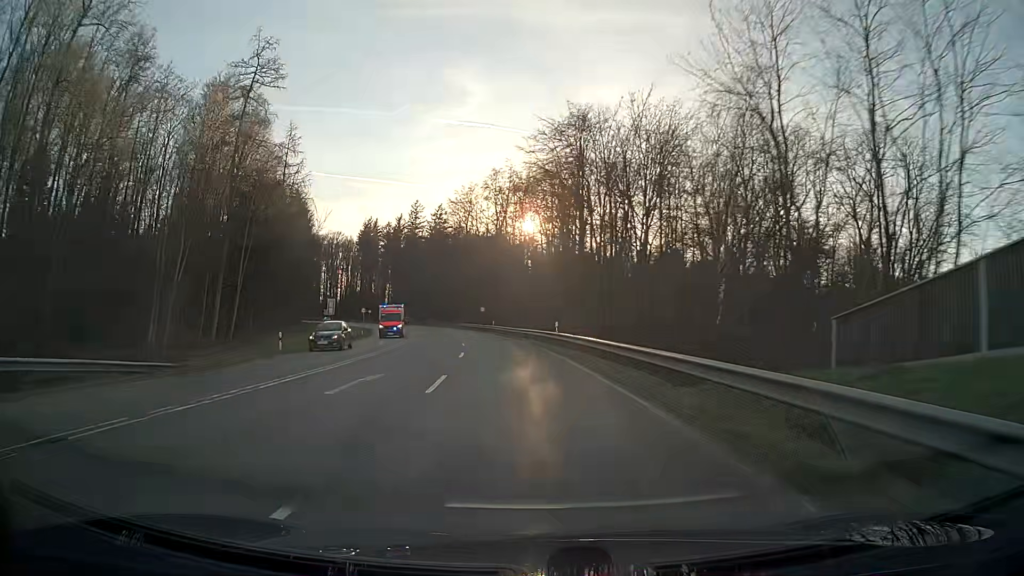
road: secondary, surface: asphalt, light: Day
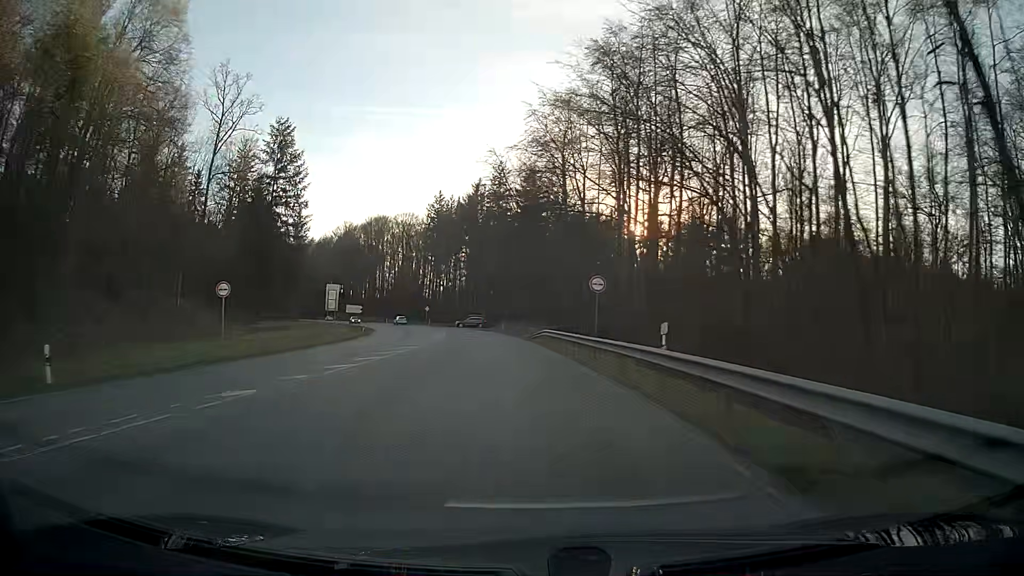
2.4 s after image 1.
(-4.1, +56.1) m; -9°
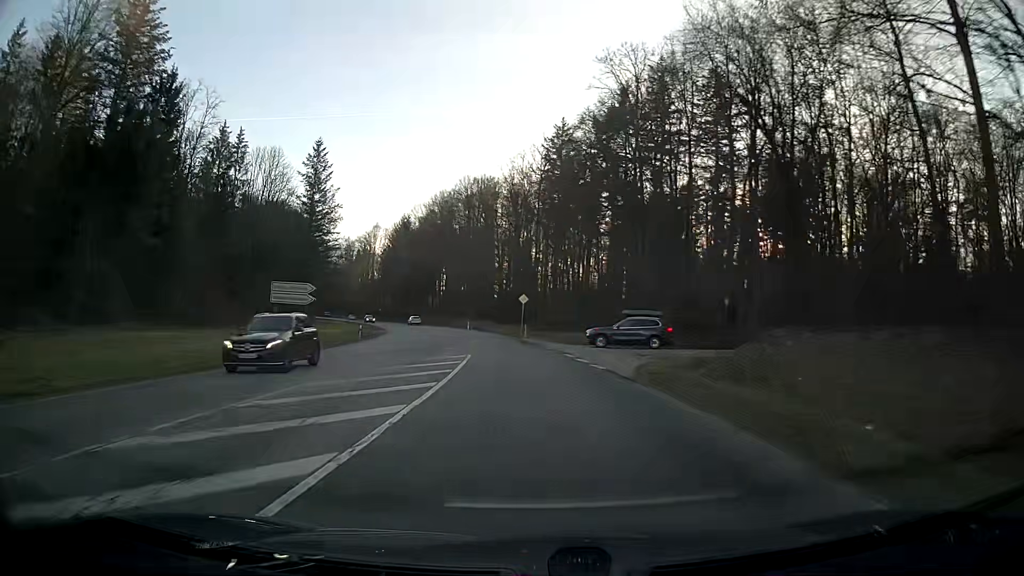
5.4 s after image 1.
(-7.7, +68.4) m; -12°
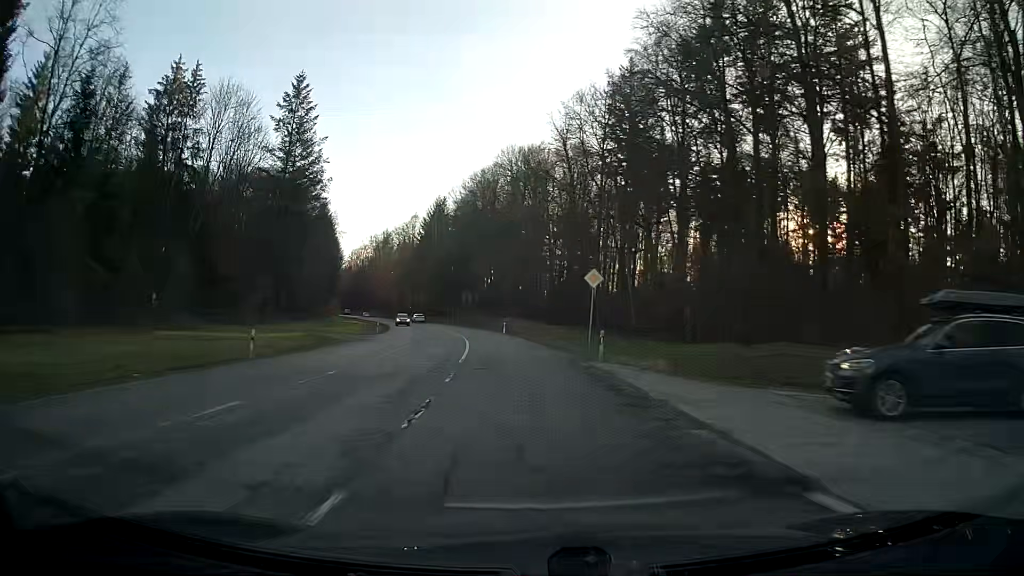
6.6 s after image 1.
(-1.1, +27.3) m; -4°
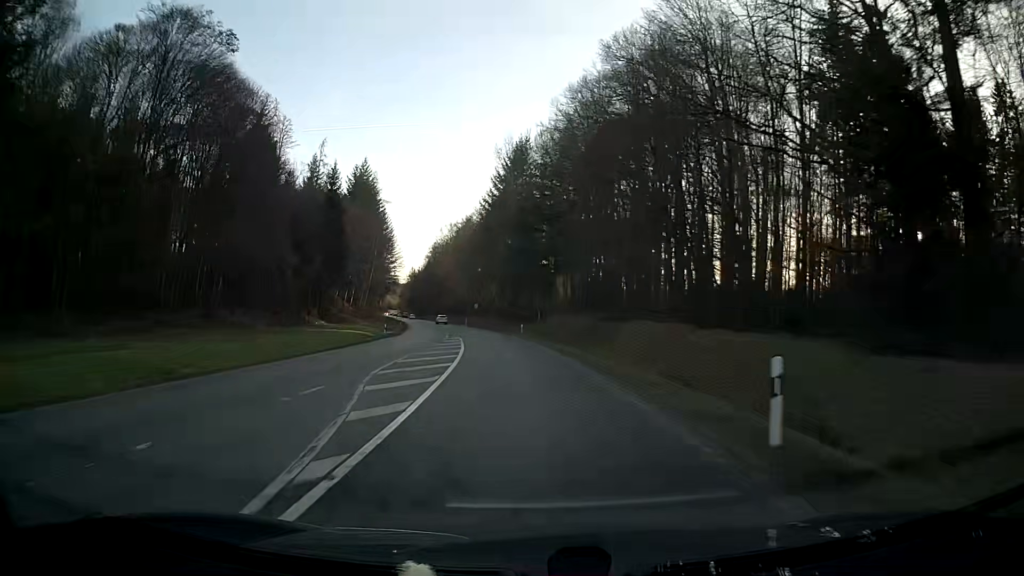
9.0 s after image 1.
(-4.3, +54.9) m; -9°
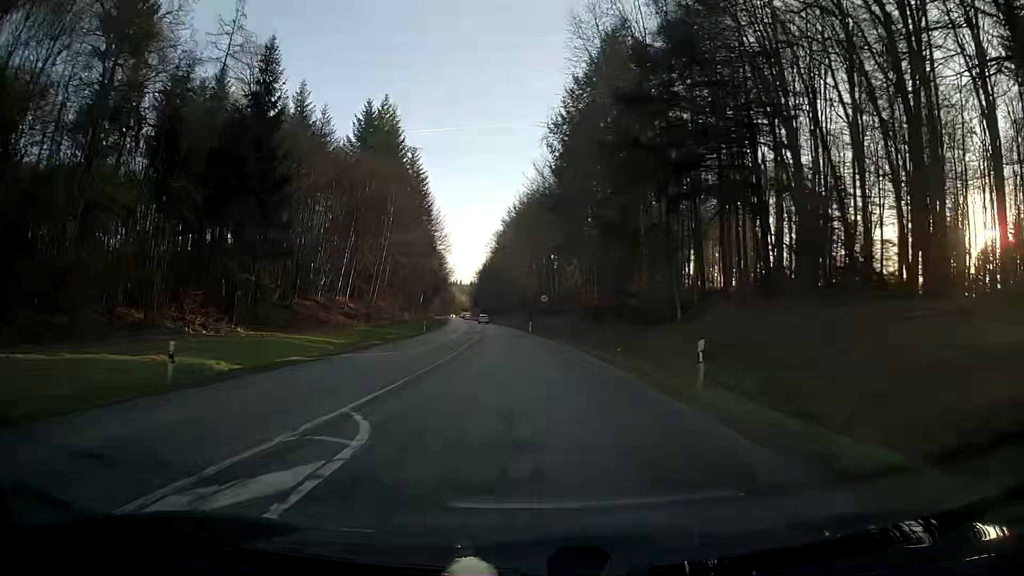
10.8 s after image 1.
(-2.3, +42.2) m; -6°
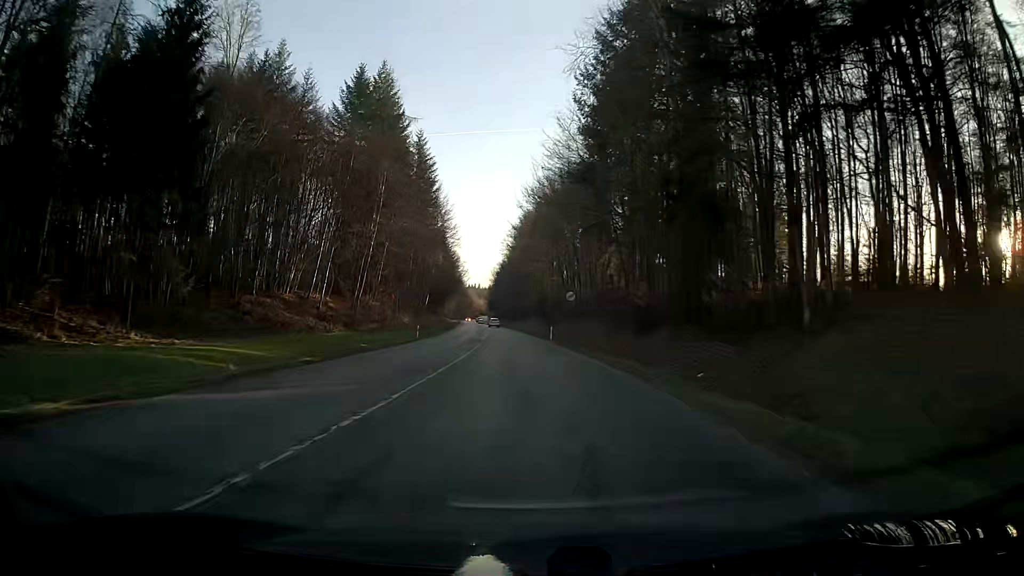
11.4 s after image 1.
(-0.2, +14.3) m; -1°
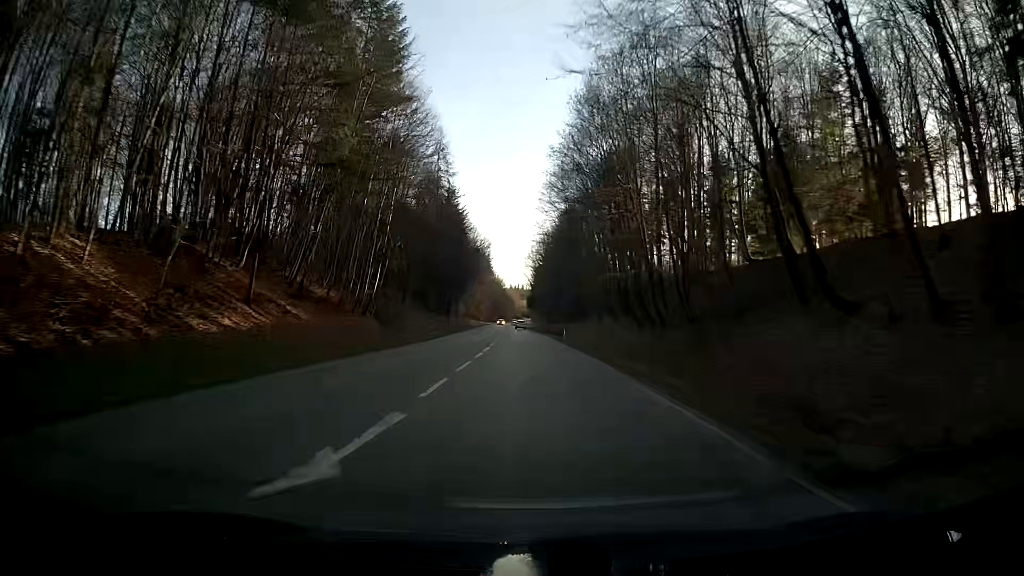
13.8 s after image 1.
(-2.1, +58.6) m; -4°
(0, +10) (0, +20) (0, +30) (0, +40) (-1, +50) (-1, +60) (-1, +70) (-2, +80) (-2, +90) (-2, +100) m
